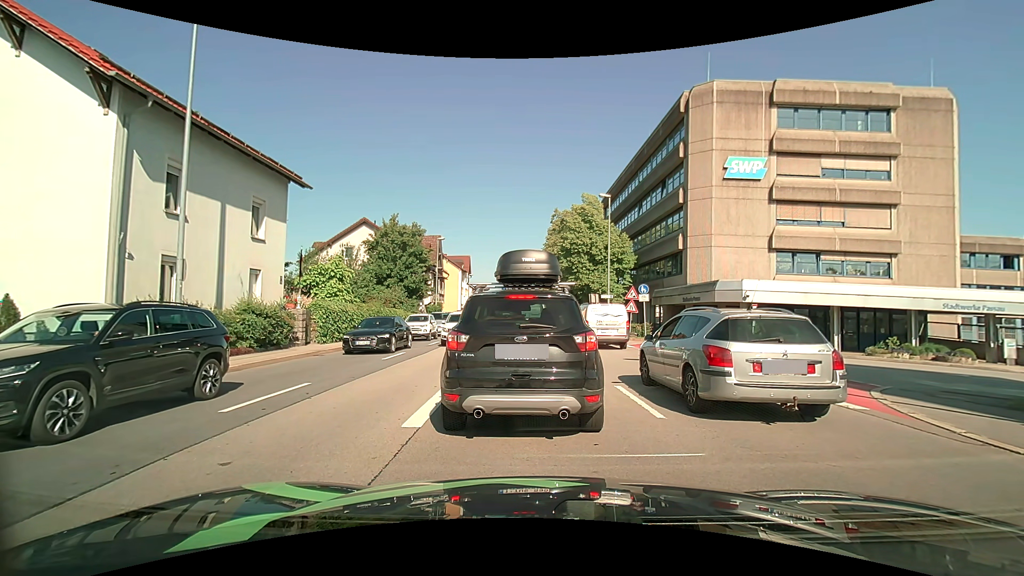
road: primary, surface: asphalt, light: Day
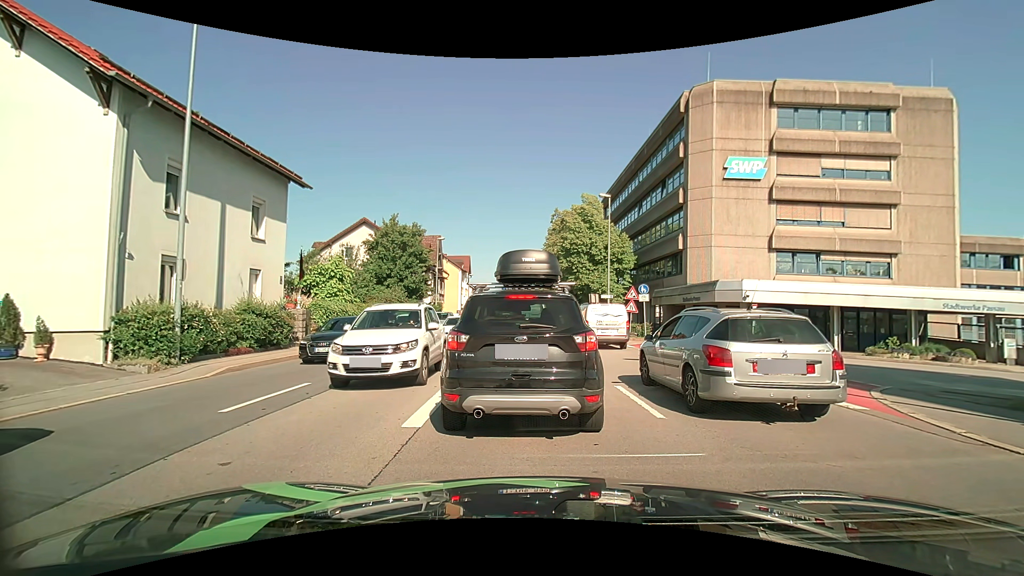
(0.0, 0.0) m; 0°
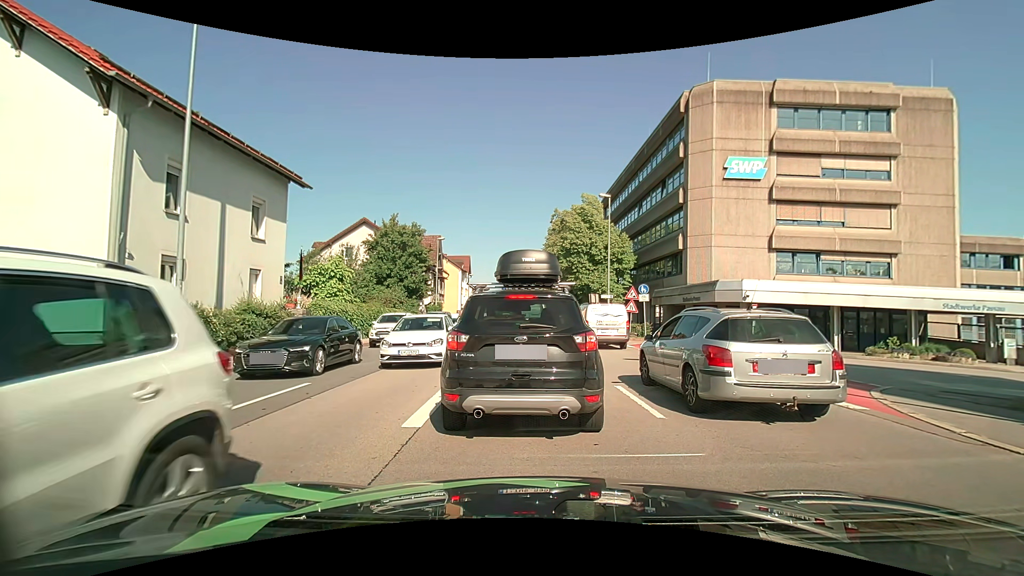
(0.0, 0.0) m; 0°
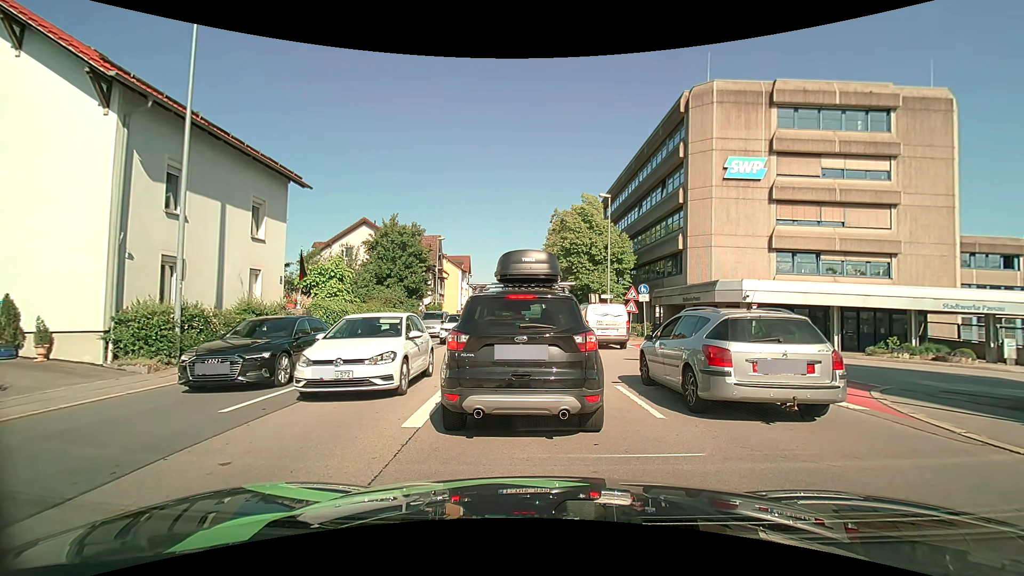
(0.0, 0.0) m; 0°
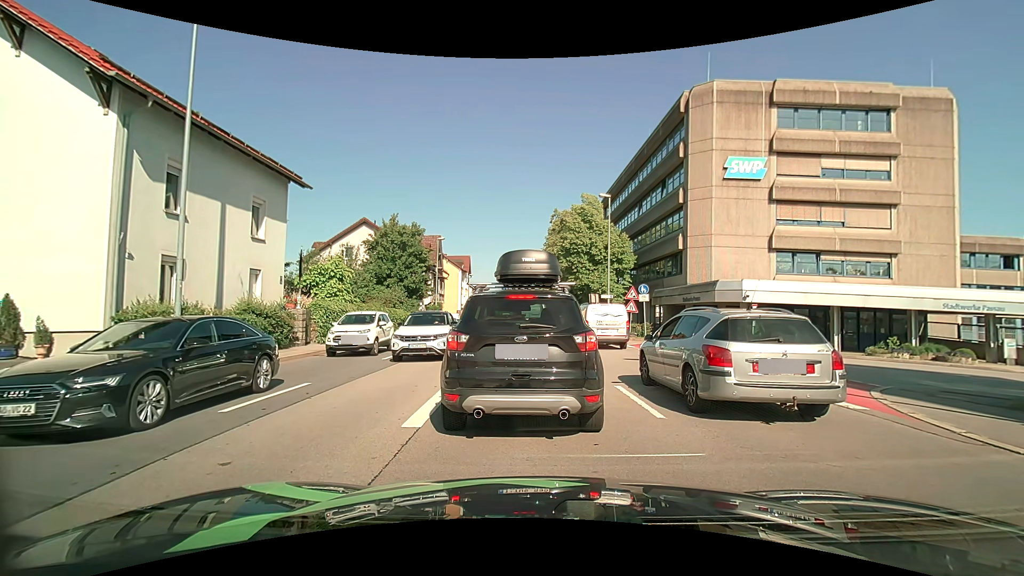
(0.0, 0.0) m; 0°
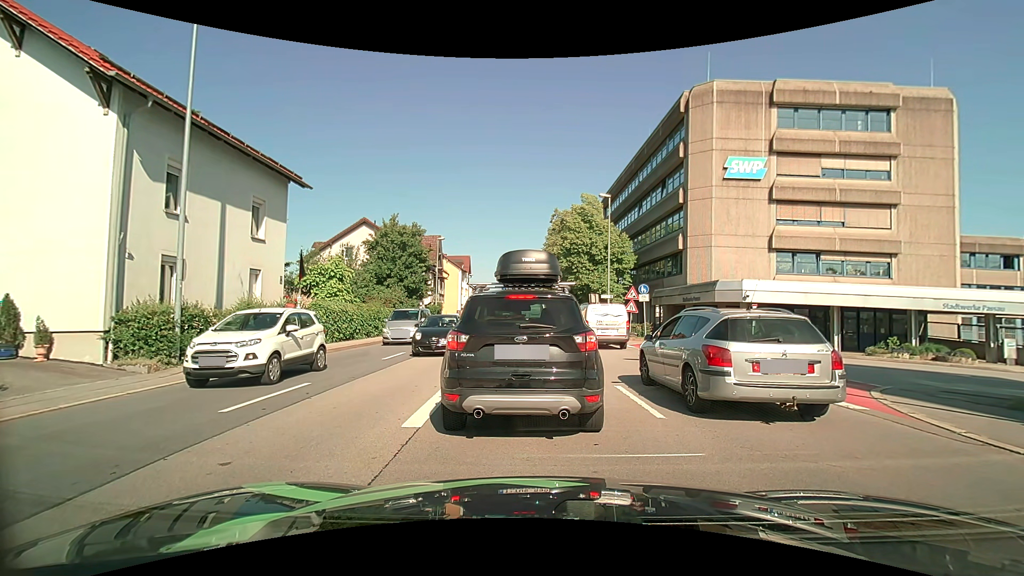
(0.0, 0.0) m; 0°
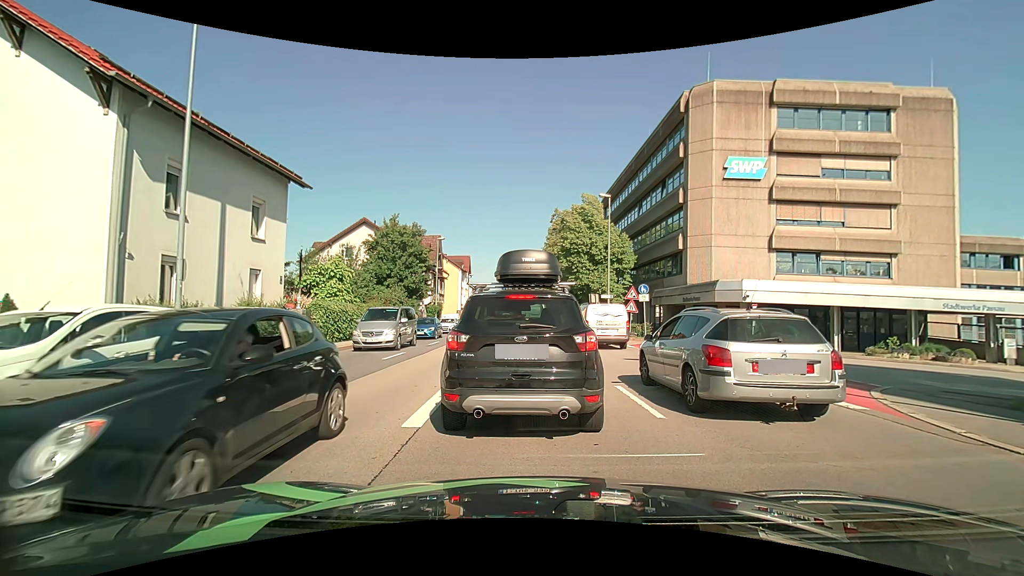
(0.0, 0.0) m; 0°
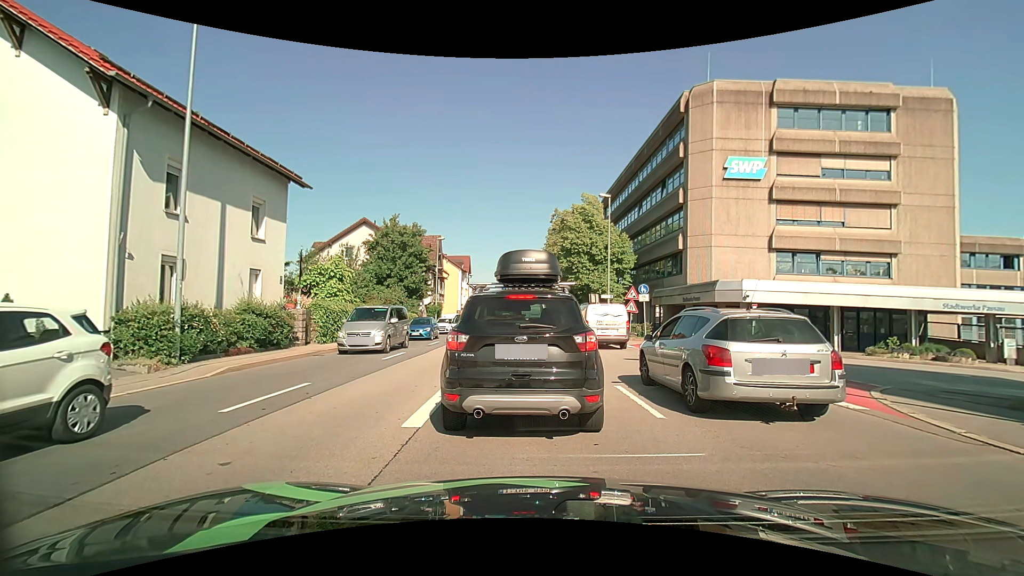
(0.0, 0.0) m; 0°
